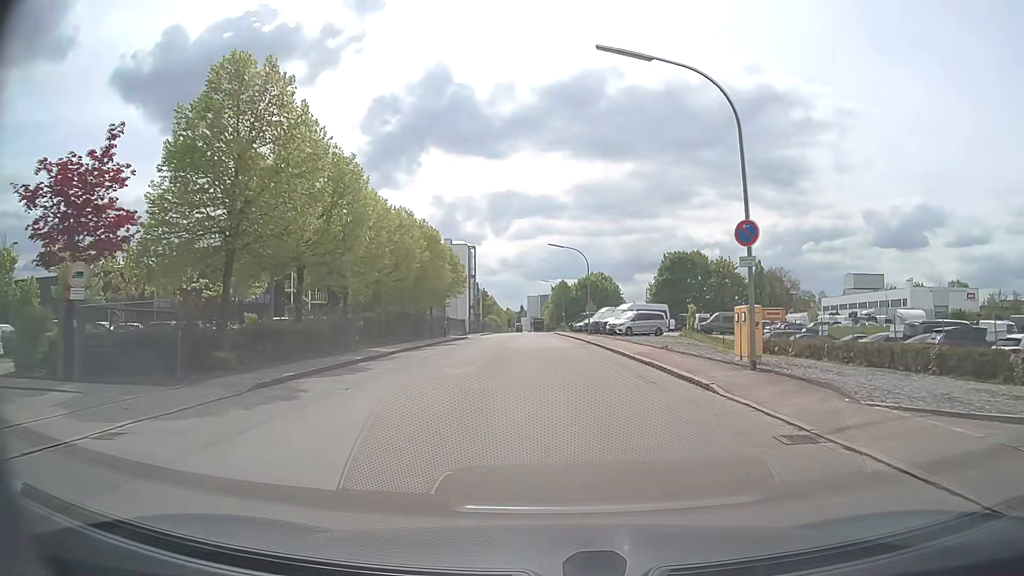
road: residential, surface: asphalt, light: Day
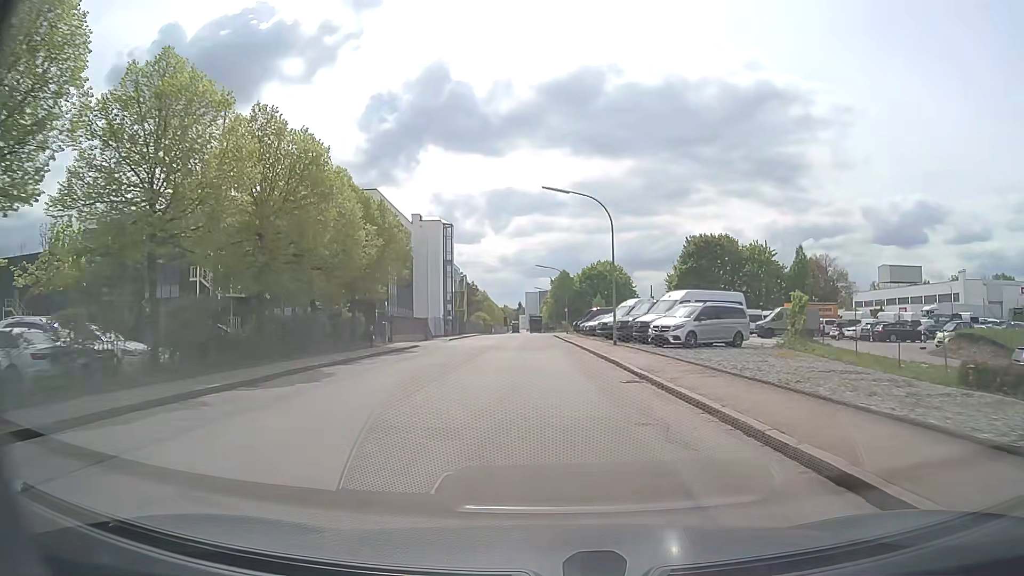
(+0.4, +23.3) m; 0°
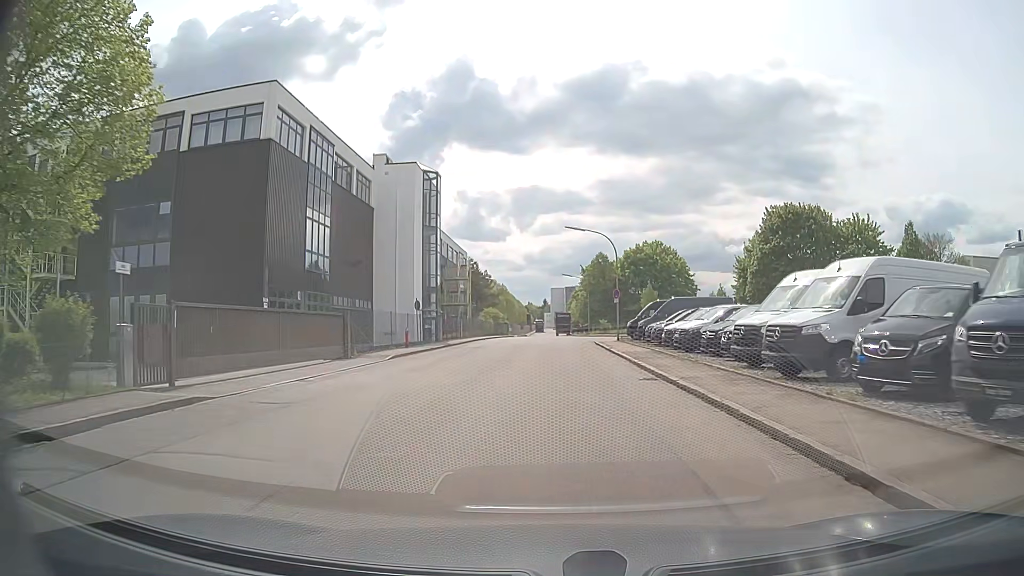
(-0.7, +28.3) m; -2°
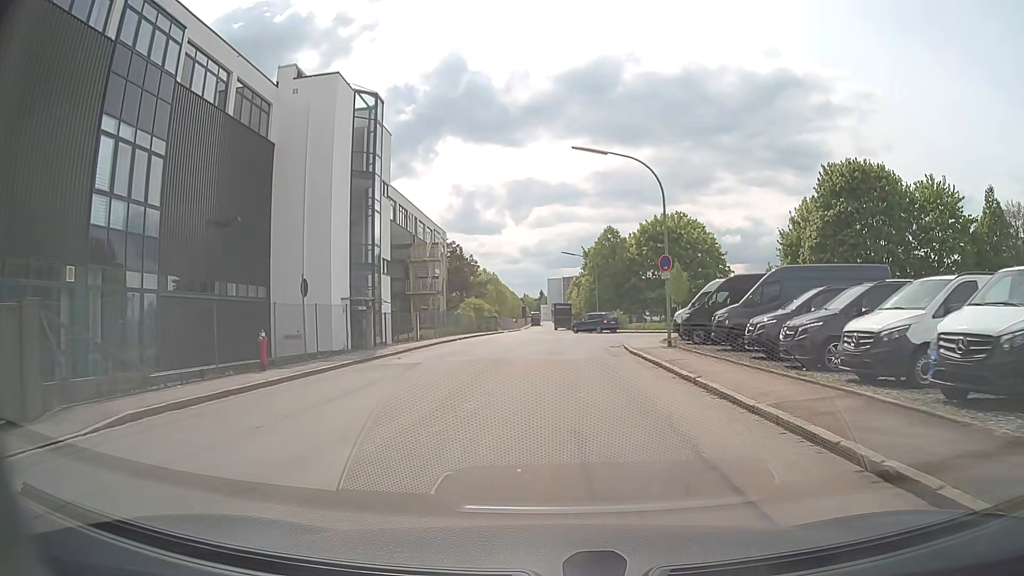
(+0.1, +18.5) m; +1°
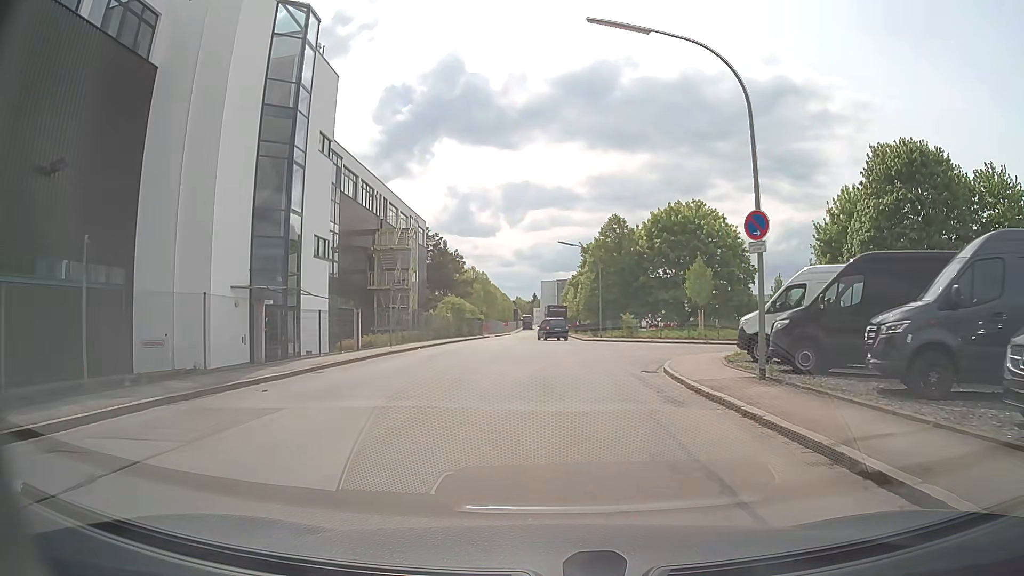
(-0.1, +11.1) m; 0°
(0, +10) (0, +20) (+1, +30) (+1, +40) (0, +50) (0, +60) (-1, +70) (-2, +80) (-2, +90) (-2, +100) m
